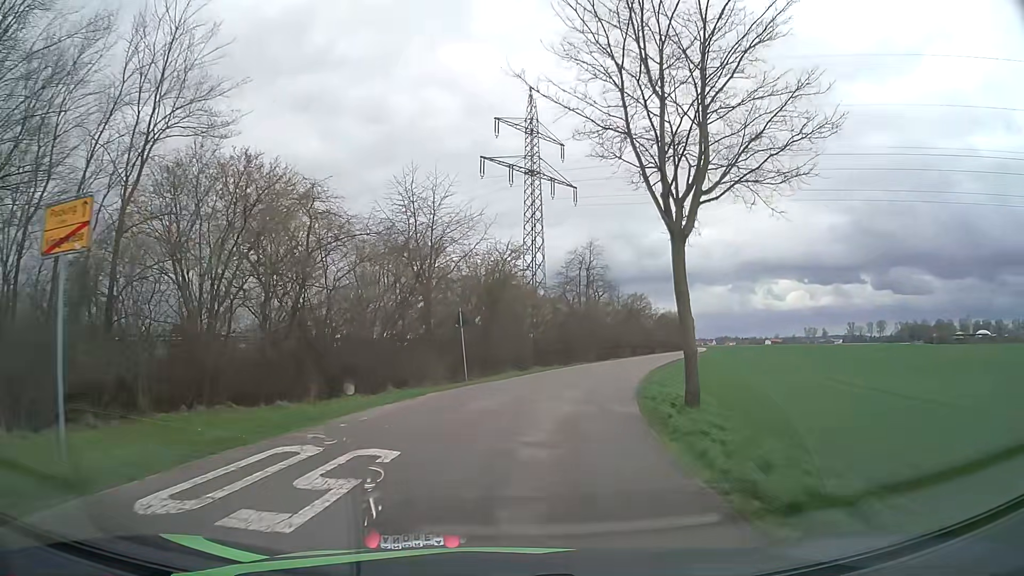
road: unclassified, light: Day
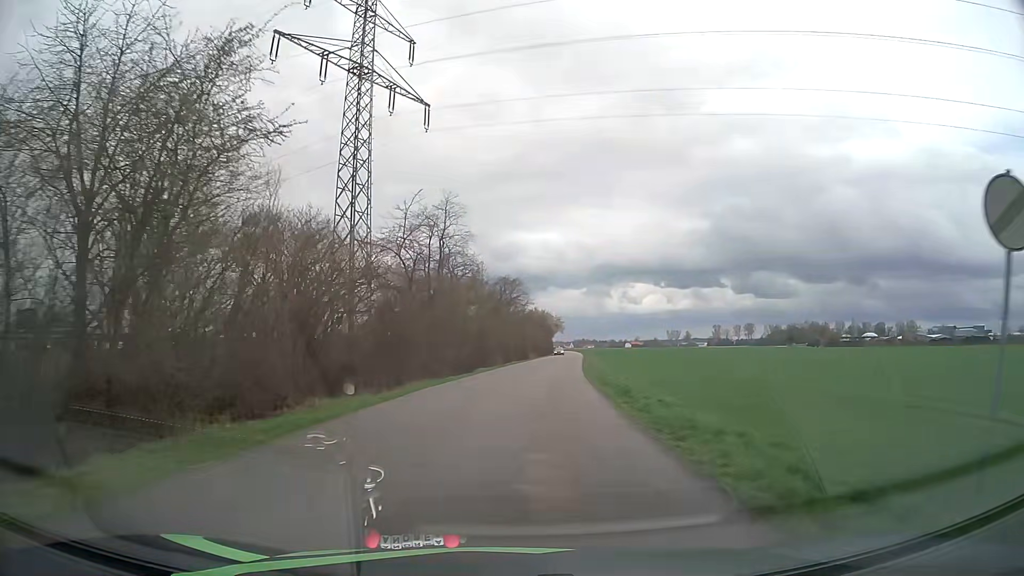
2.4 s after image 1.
(+2.7, +25.2) m; +12°
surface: asphalt
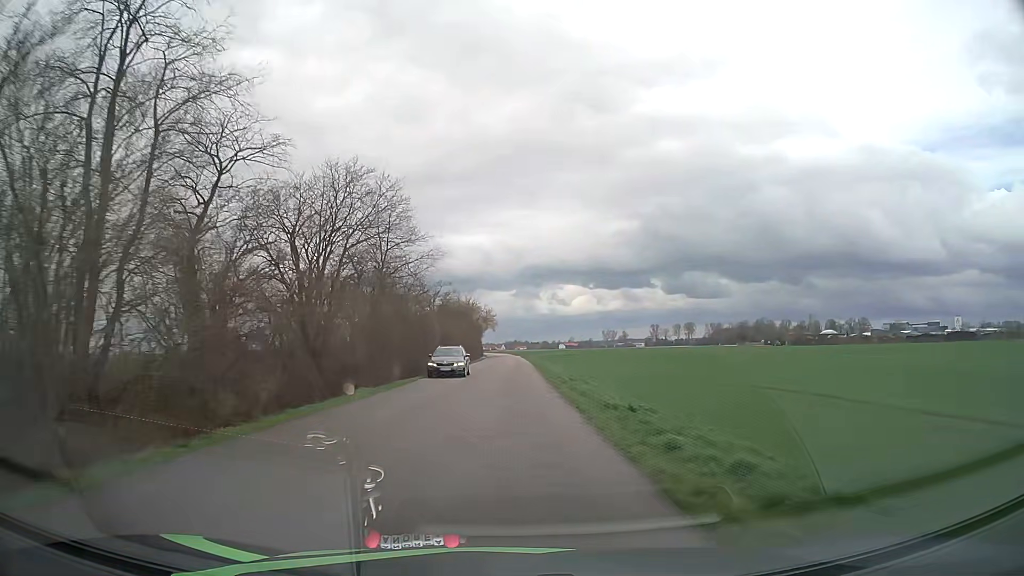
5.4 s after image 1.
(+3.2, +41.1) m; +6°
(0, +10) (0, +20) (0, +30) (0, +40) (0, +50) (0, +60) (0, +70) (0, +80) (0, +90) (0, +100) m
